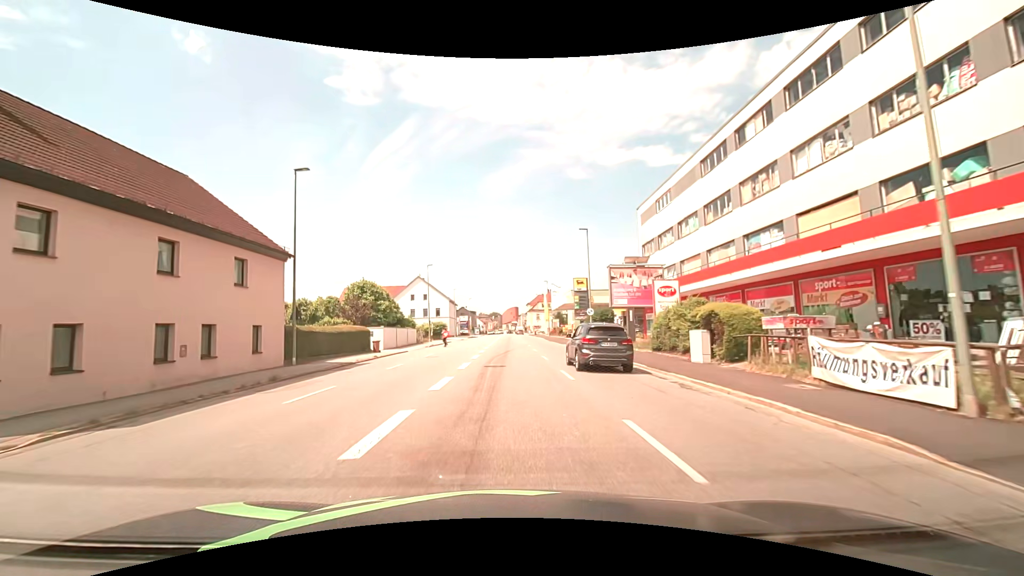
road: tertiary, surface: asphalt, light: Day
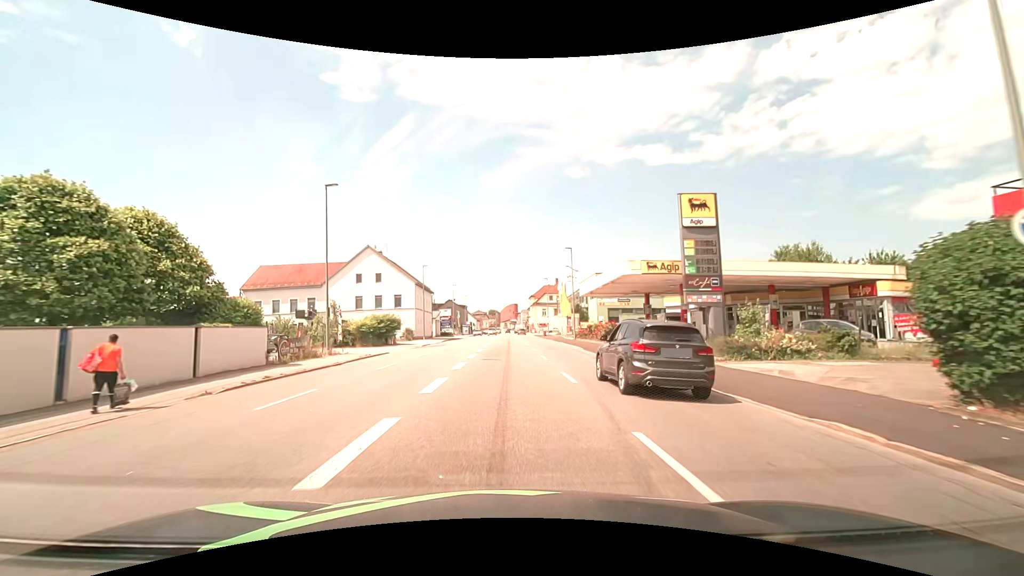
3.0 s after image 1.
(0.0, +37.1) m; 0°
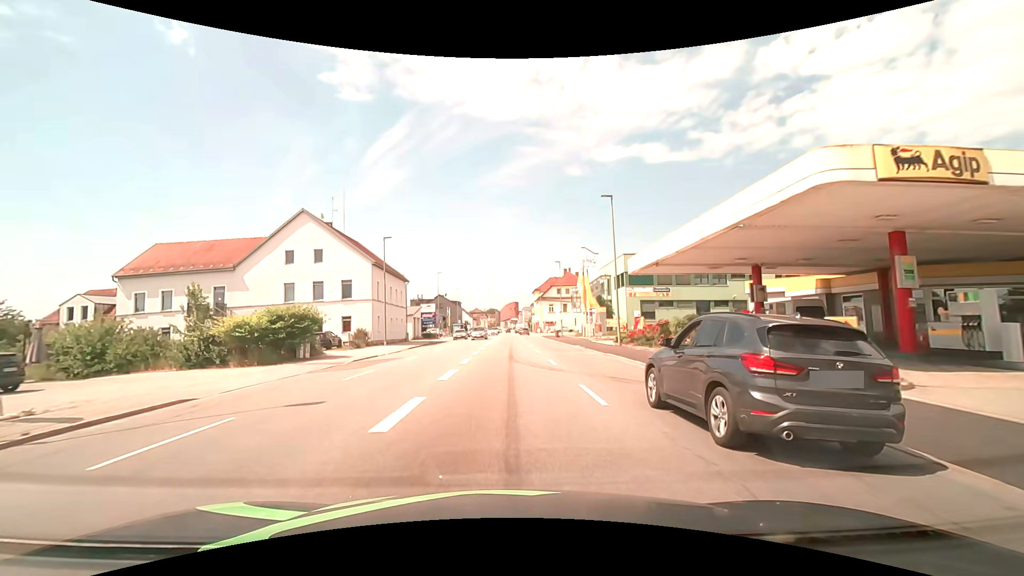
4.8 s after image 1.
(0.0, +21.8) m; 0°
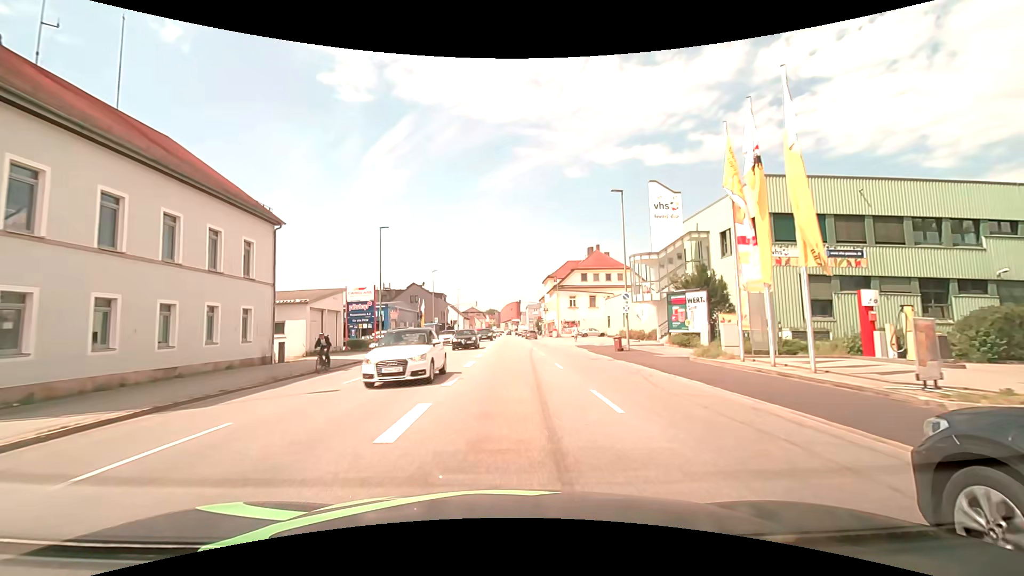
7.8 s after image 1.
(-0.4, +36.7) m; -1°
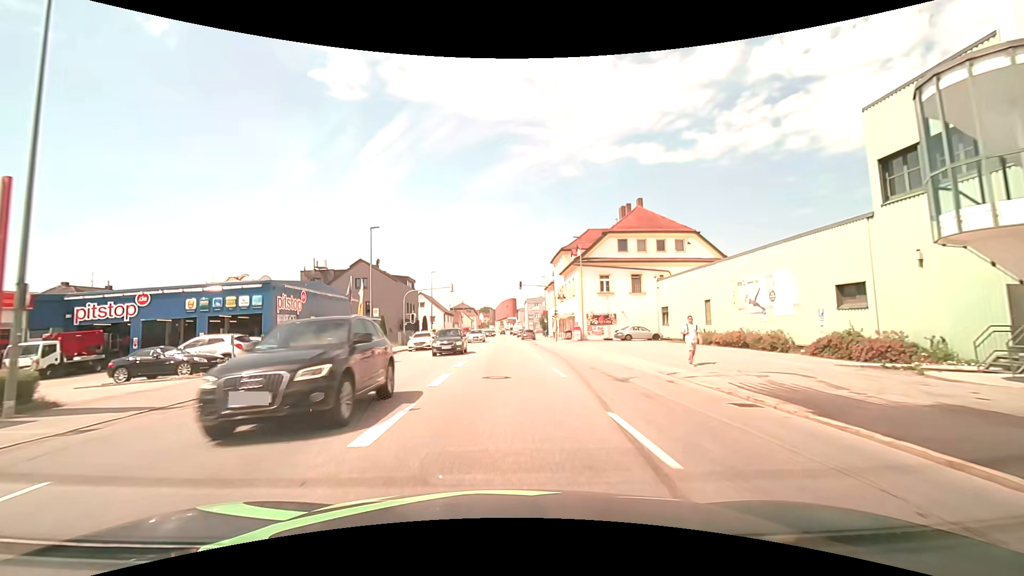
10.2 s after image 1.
(+0.4, +30.2) m; +1°
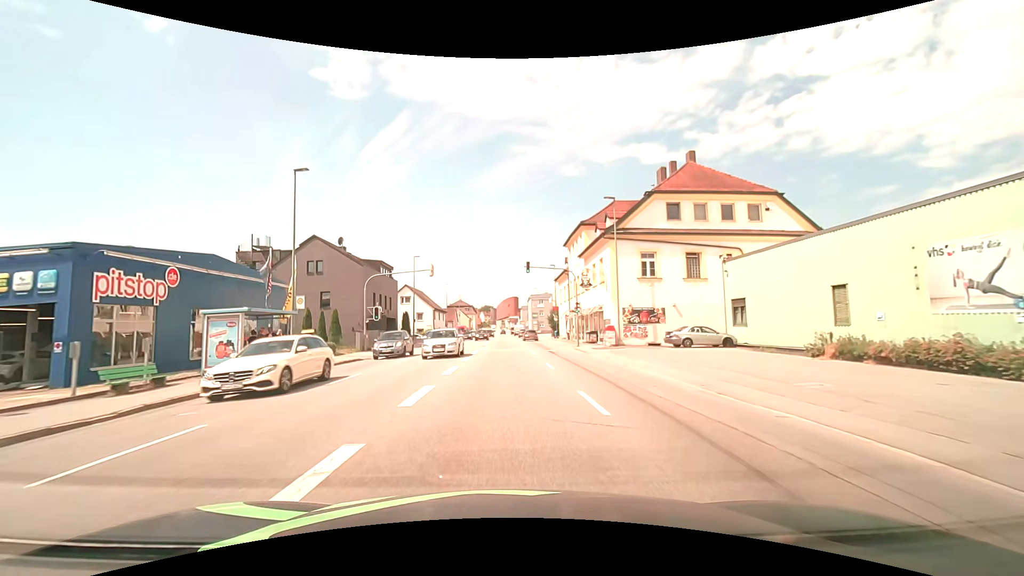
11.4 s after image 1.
(-0.1, +15.1) m; 0°
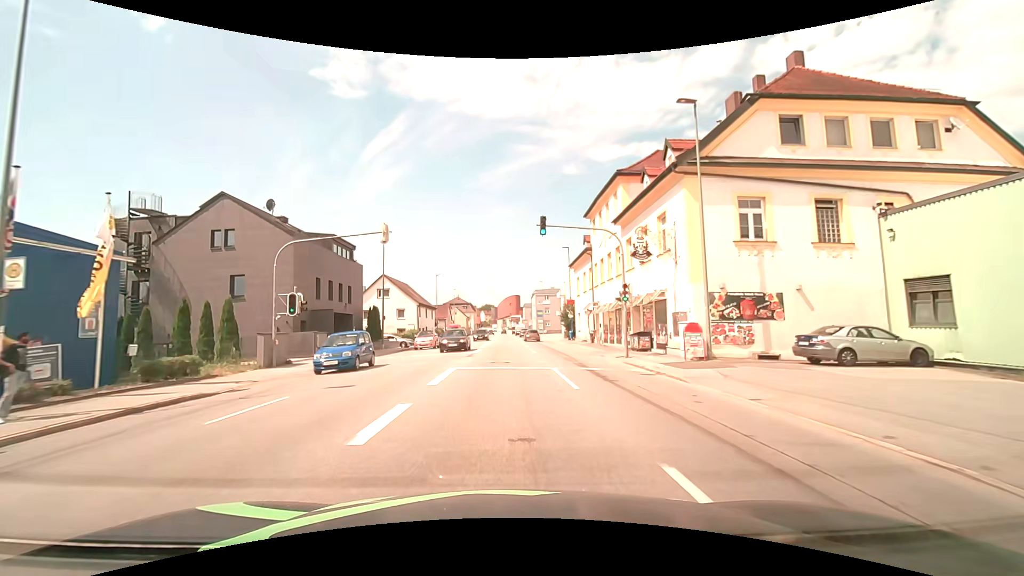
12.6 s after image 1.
(-0.1, +14.9) m; 0°
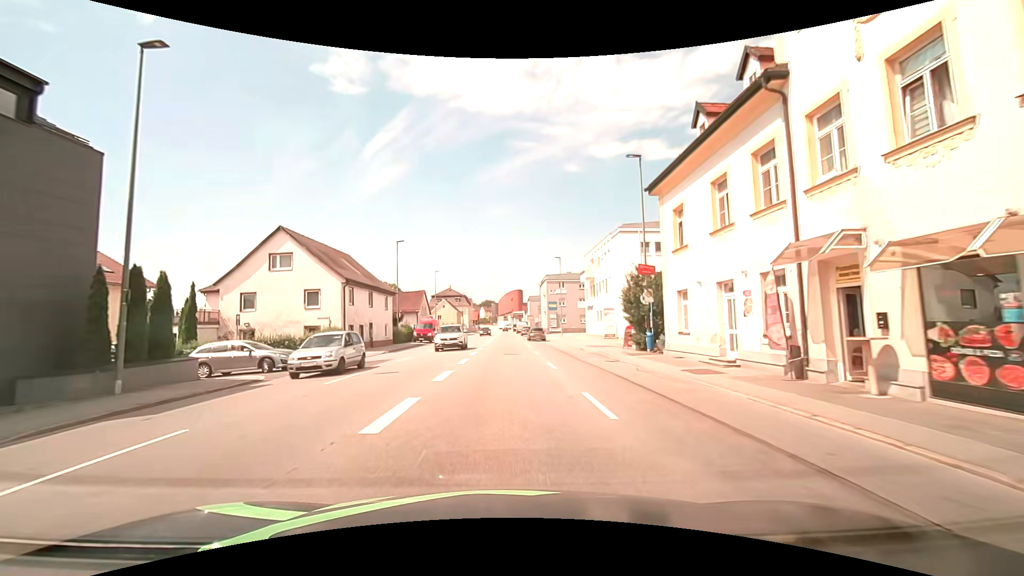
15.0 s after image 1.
(-0.1, +29.4) m; 0°
(0, +10) (0, +20) (0, +30) (0, +40) (0, +50) (0, +60) (0, +70) (0, +80) (0, +90) (0, +100) m
